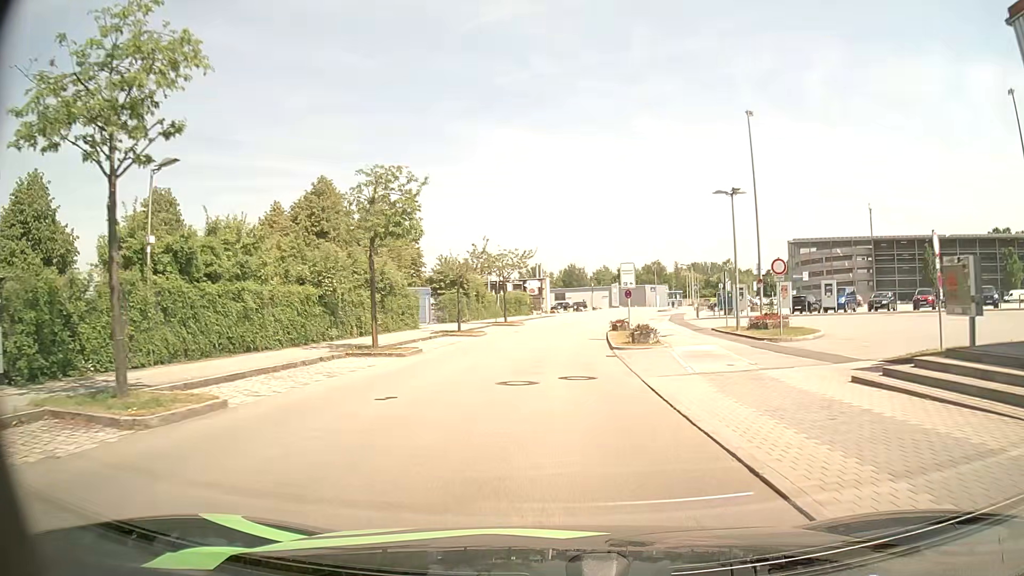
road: residential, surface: asphalt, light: Day
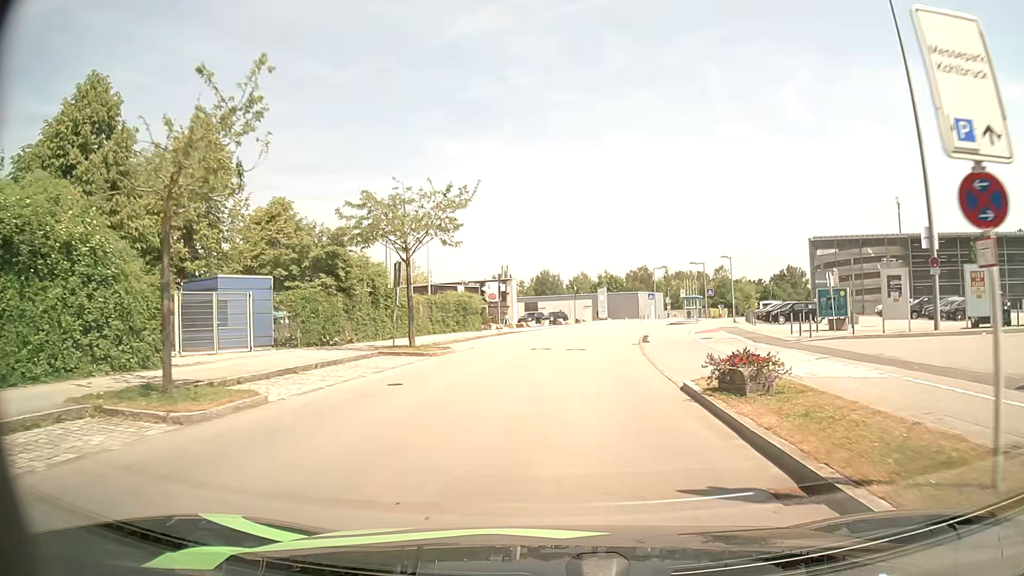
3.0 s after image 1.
(+0.4, +27.2) m; +2°
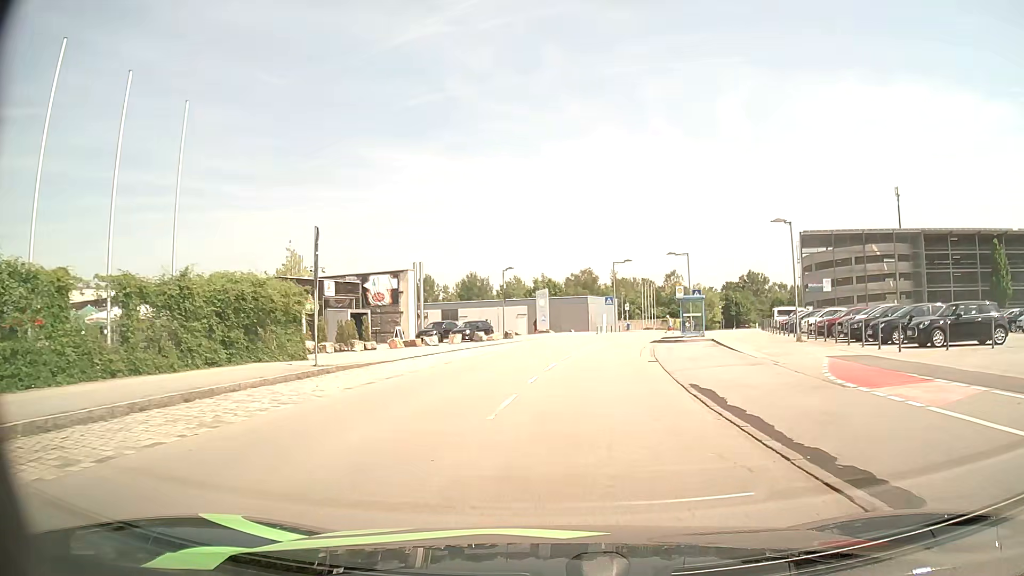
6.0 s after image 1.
(+1.1, +25.1) m; +6°
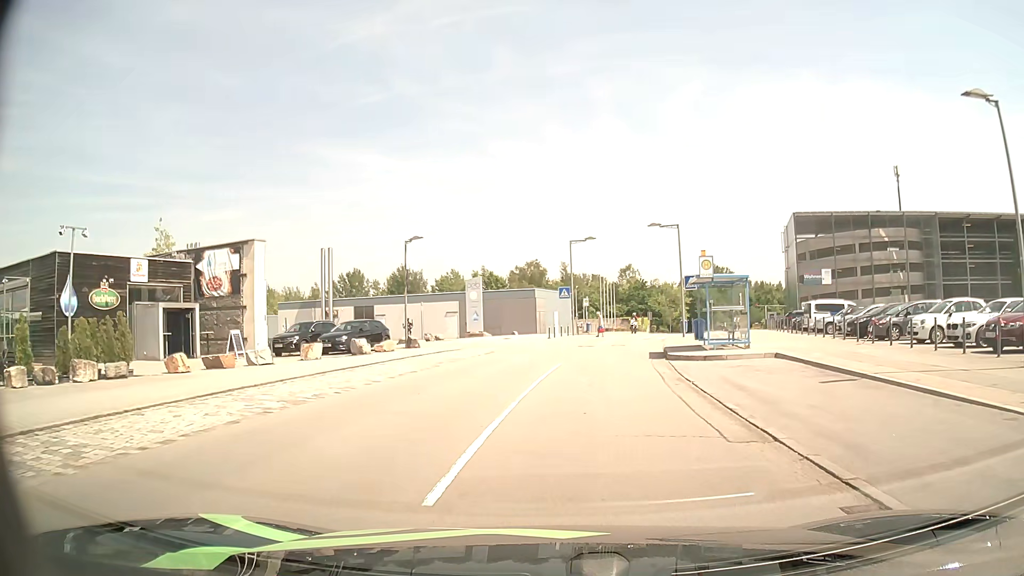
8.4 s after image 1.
(+0.6, +17.7) m; +4°
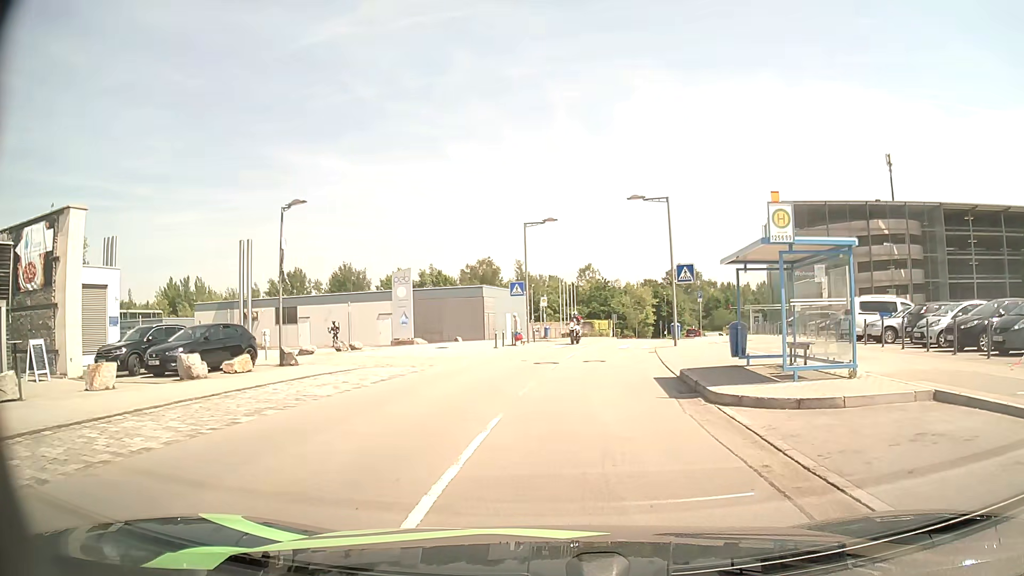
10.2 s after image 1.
(+0.3, +10.6) m; +3°
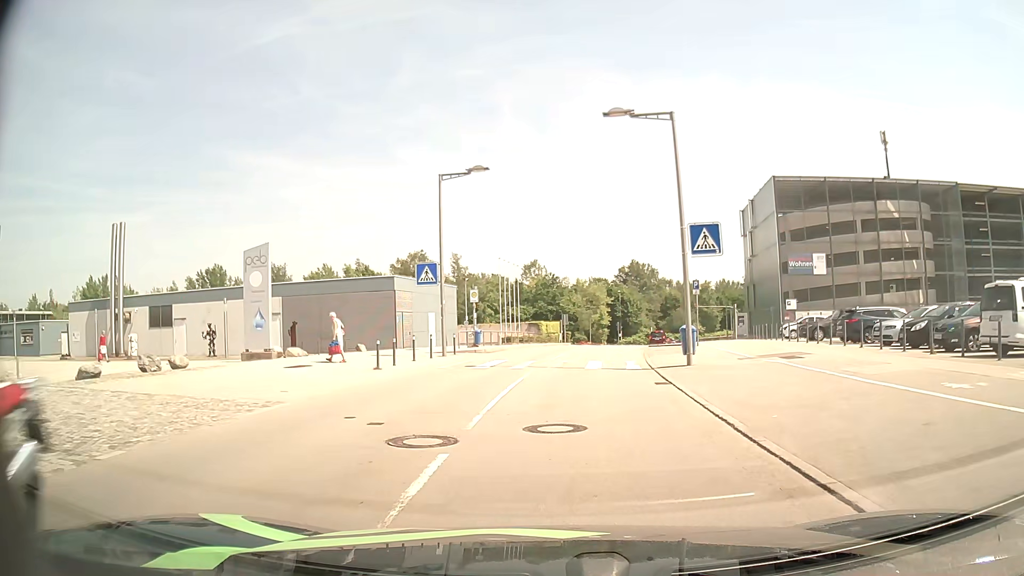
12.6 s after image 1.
(+0.6, +13.7) m; +5°
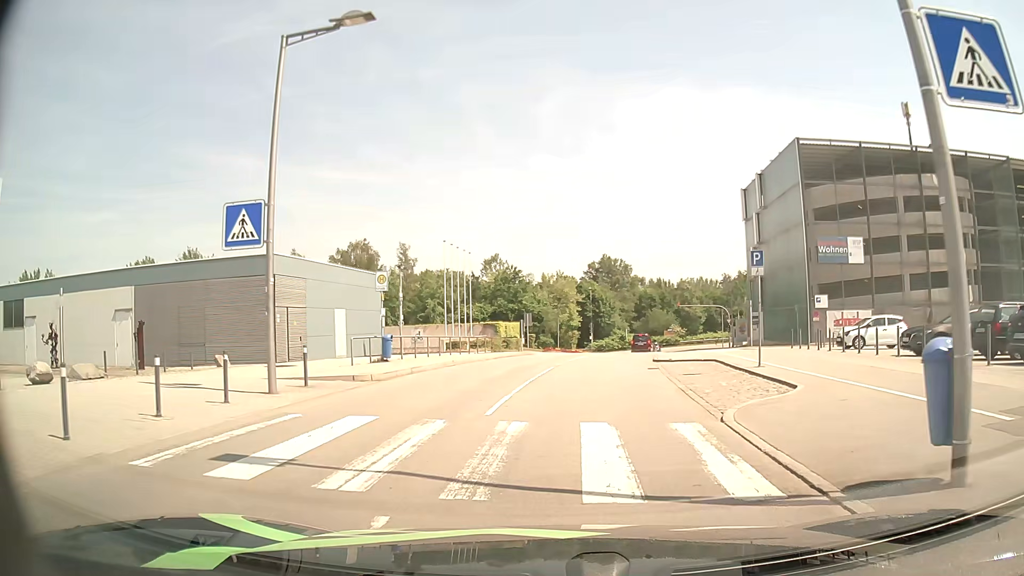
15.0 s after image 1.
(+0.4, +13.8) m; +3°
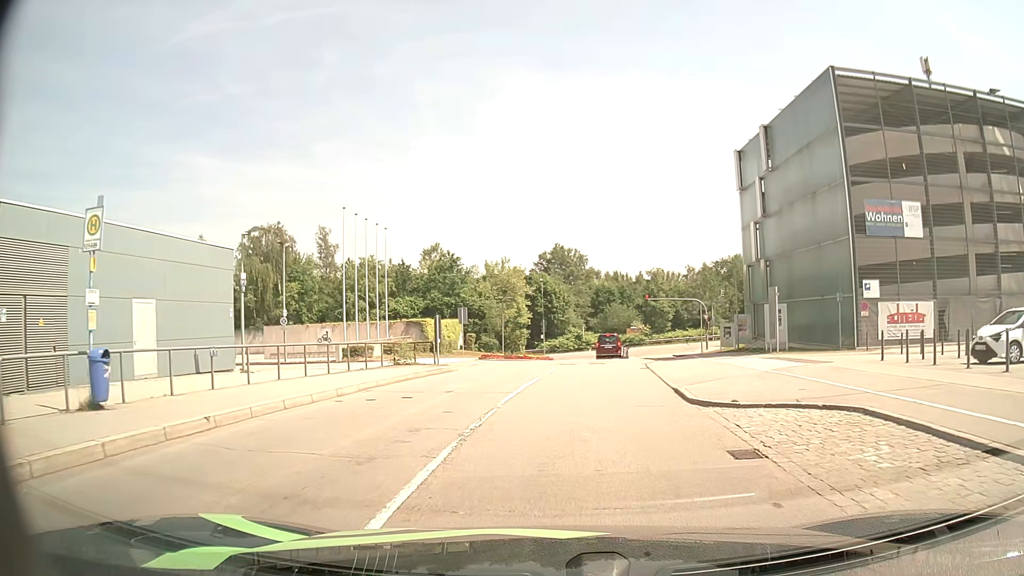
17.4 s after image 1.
(+0.5, +13.9) m; +5°
